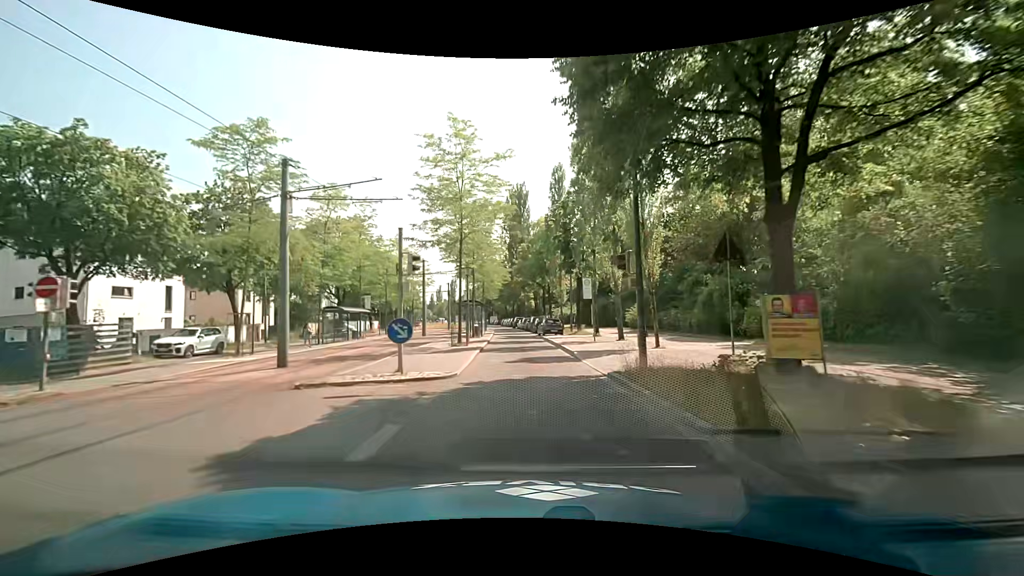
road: secondary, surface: asphalt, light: Day
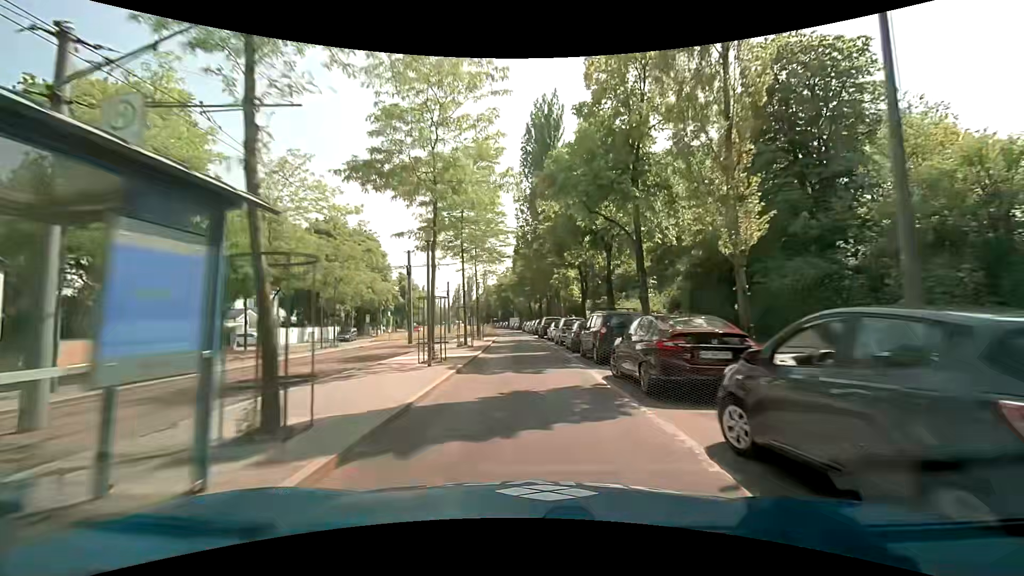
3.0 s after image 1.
(-0.8, +38.0) m; -3°
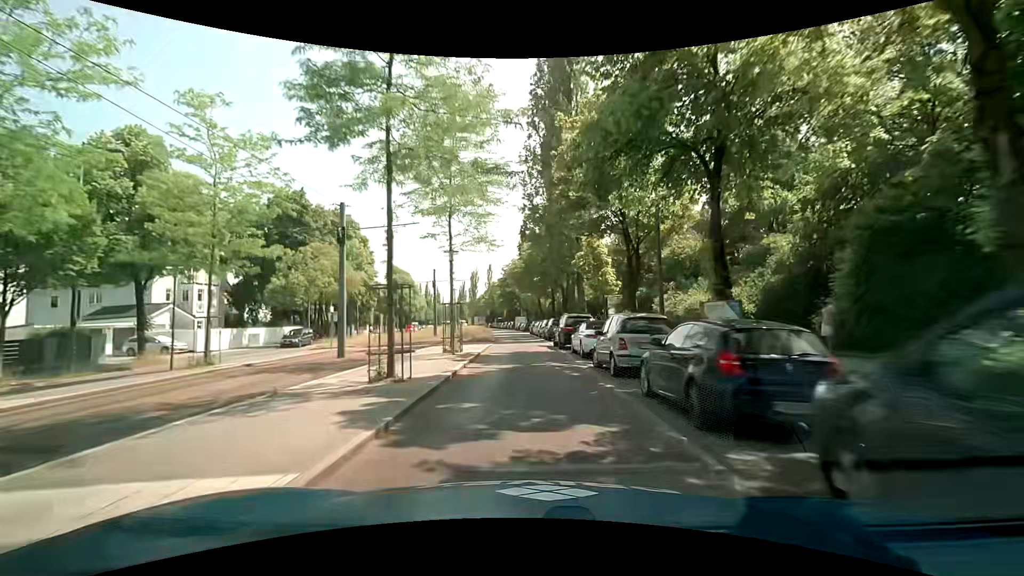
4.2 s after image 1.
(-0.3, +15.2) m; -2°
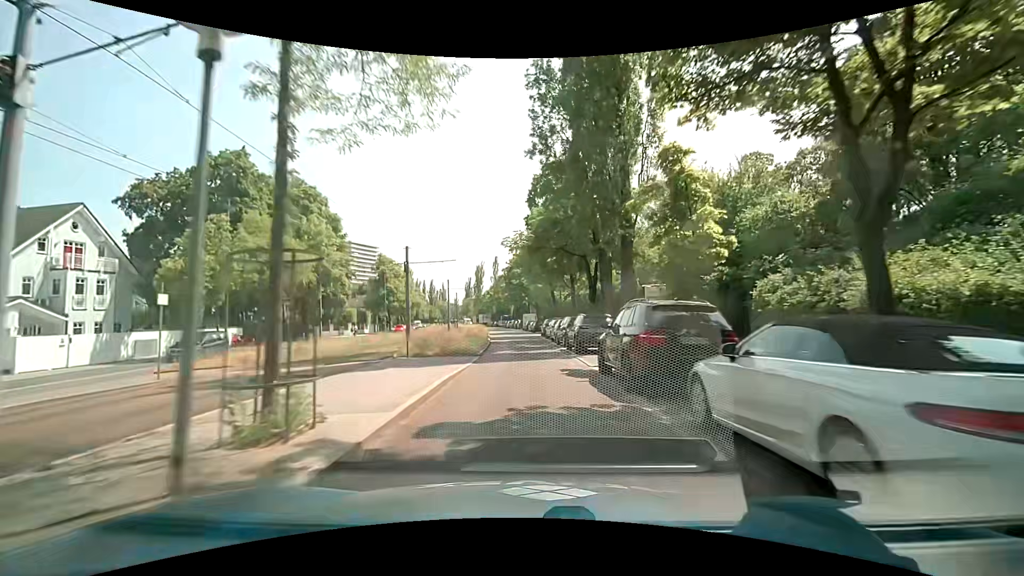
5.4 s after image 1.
(0.0, +15.2) m; -1°
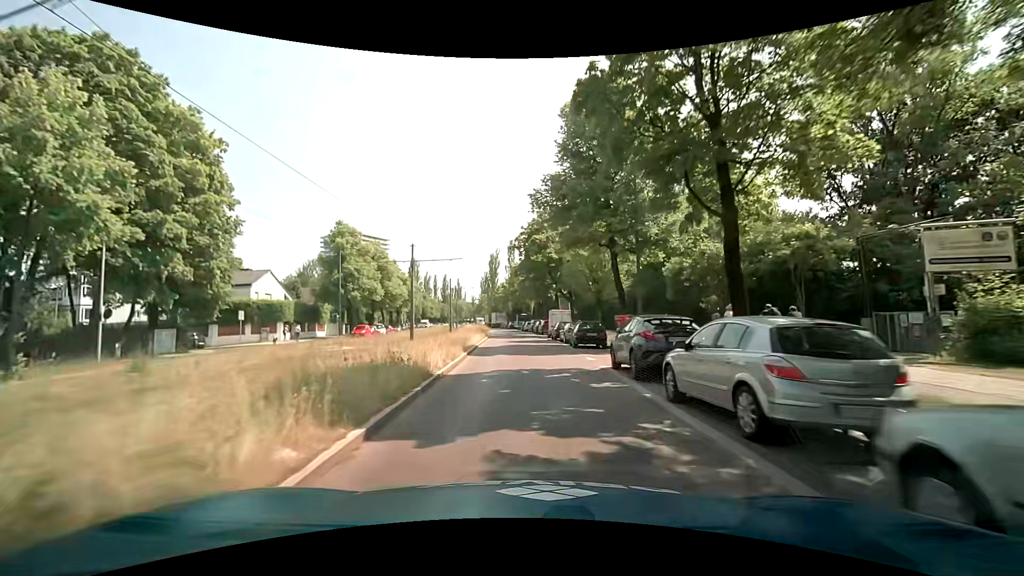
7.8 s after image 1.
(-0.5, +30.4) m; -2°
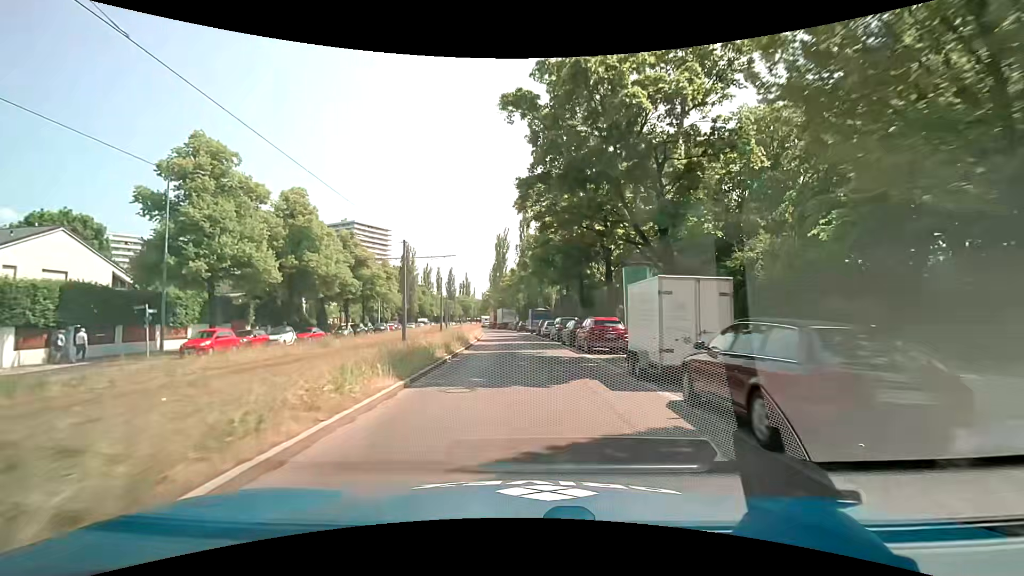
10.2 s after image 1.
(-0.7, +30.4) m; -2°
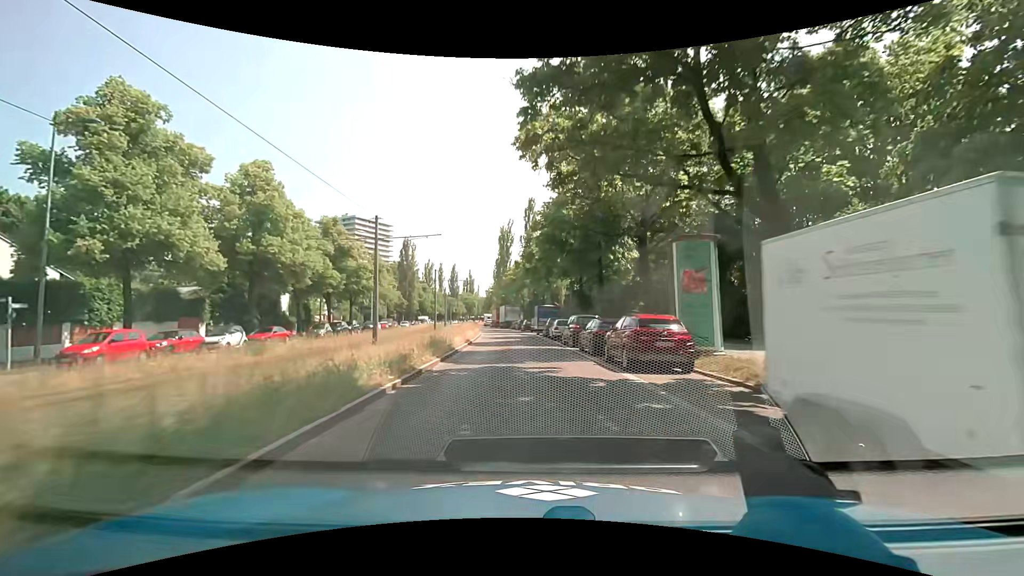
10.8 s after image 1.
(-0.1, +7.6) m; -1°
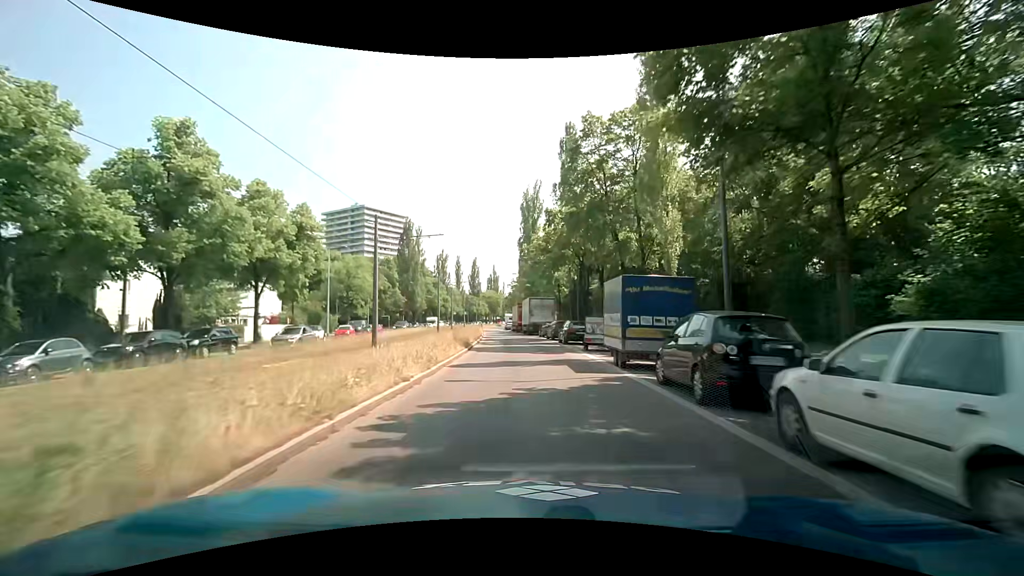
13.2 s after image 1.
(-0.8, +30.4) m; -3°
(0, +10) (0, +20) (-1, +30) (-2, +40) (-2, +50) (-3, +60) (-4, +70) (-5, +80) (-6, +90) (-7, +100) m
